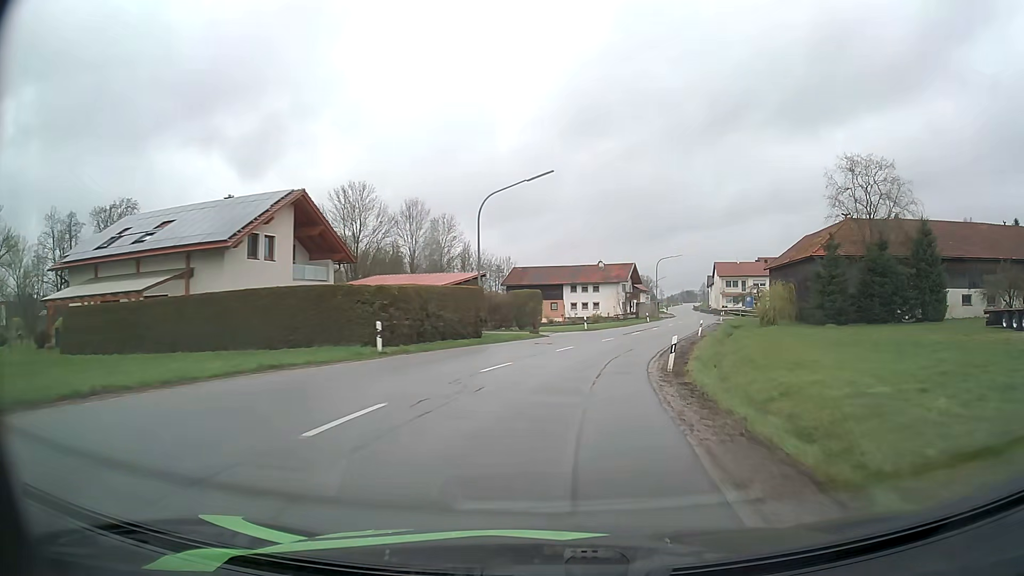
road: secondary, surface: asphalt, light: Day
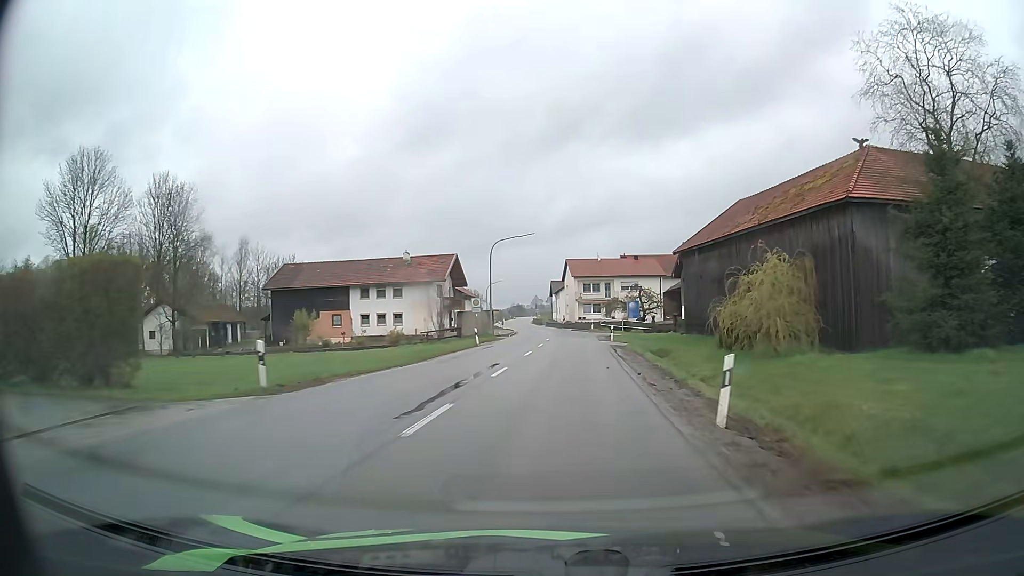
(+4.5, +32.7) m; +15°
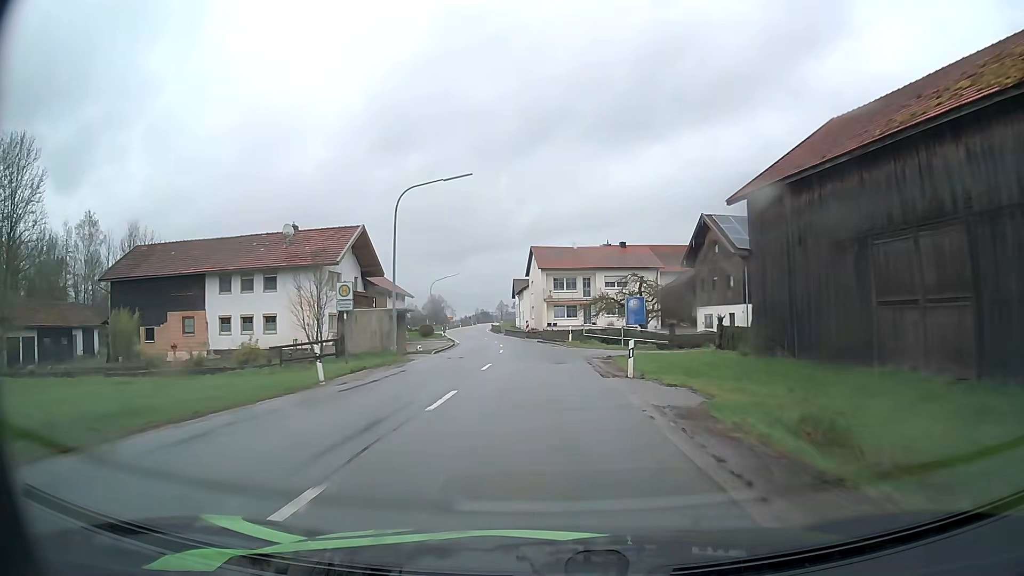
(+0.9, +23.2) m; +3°
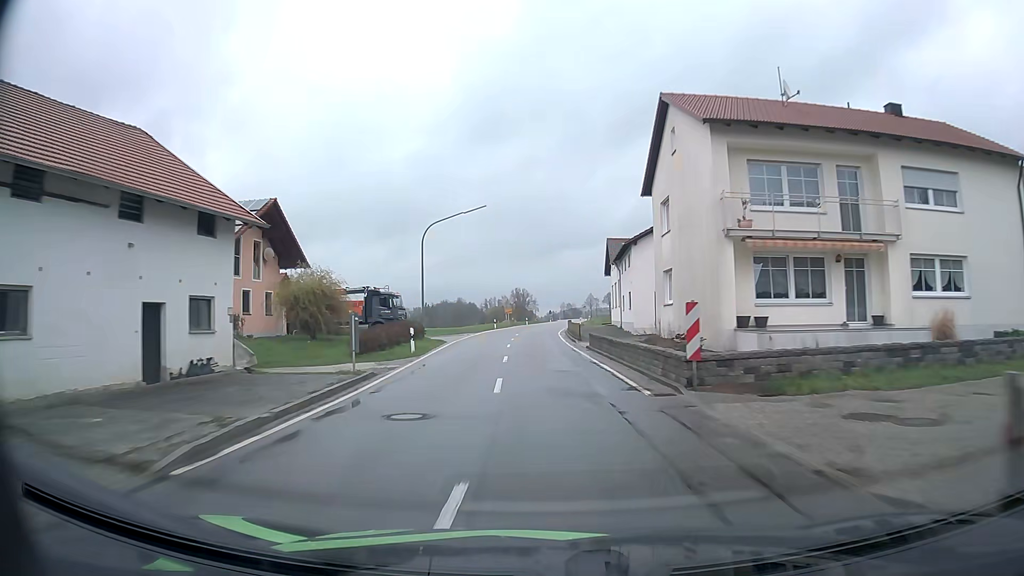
(-2.6, +47.6) m; -7°
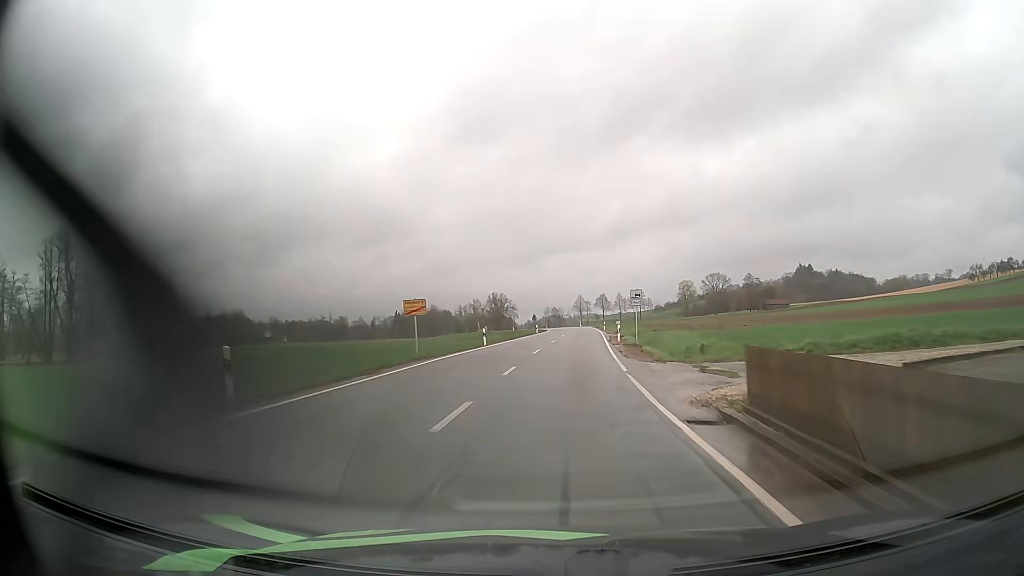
(-1.1, +59.2) m; +1°
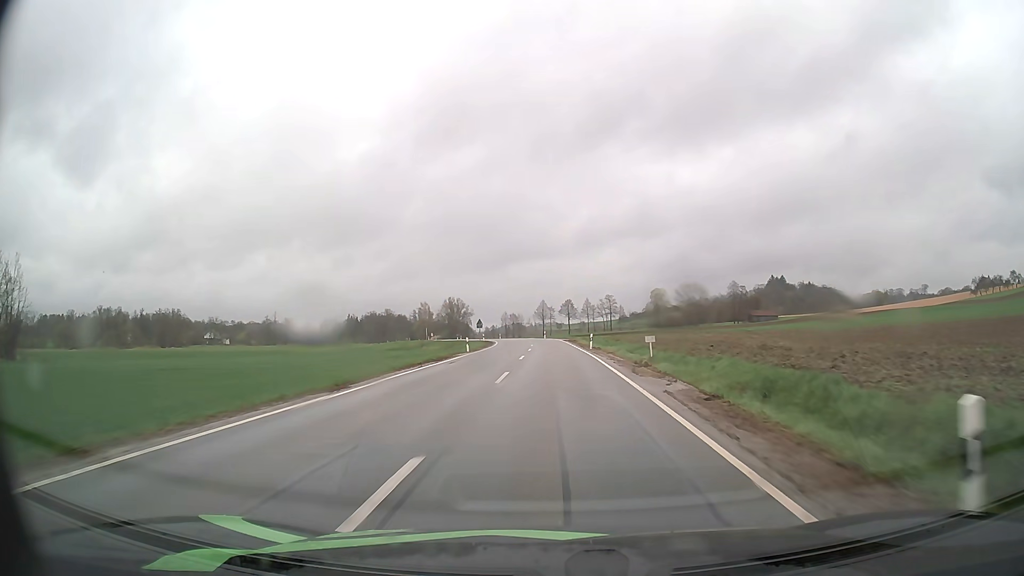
(+1.3, +35.7) m; +3°
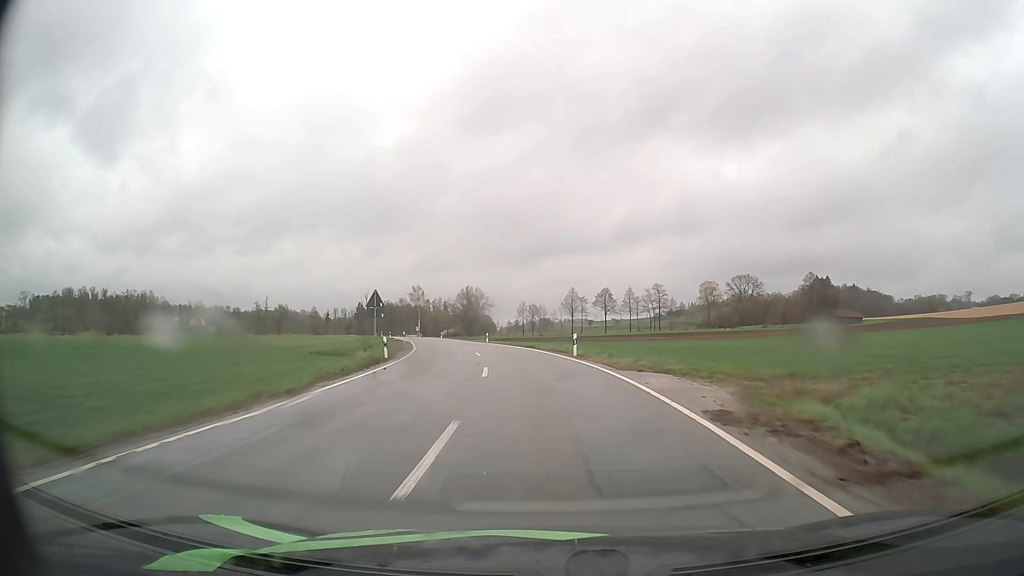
(-0.1, +59.1) m; -2°
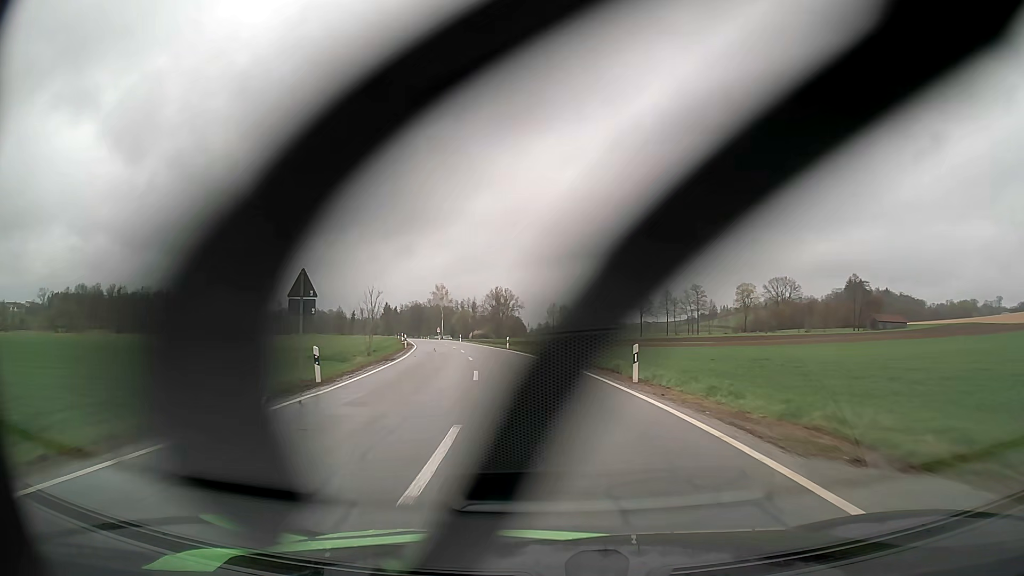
(-0.2, +11.7) m; -2°
(0, +10) (-1, +20) (-2, +30) (-3, +40) (-5, +50) (-7, +59) (-9, +69) (-11, +79) (-14, +89) (-16, +98) m
